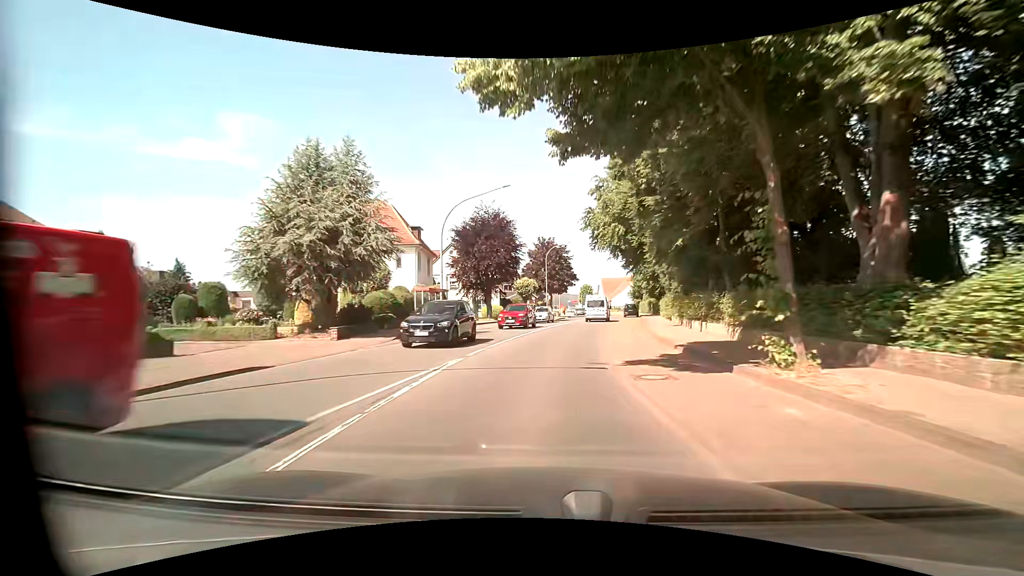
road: primary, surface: asphalt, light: Day
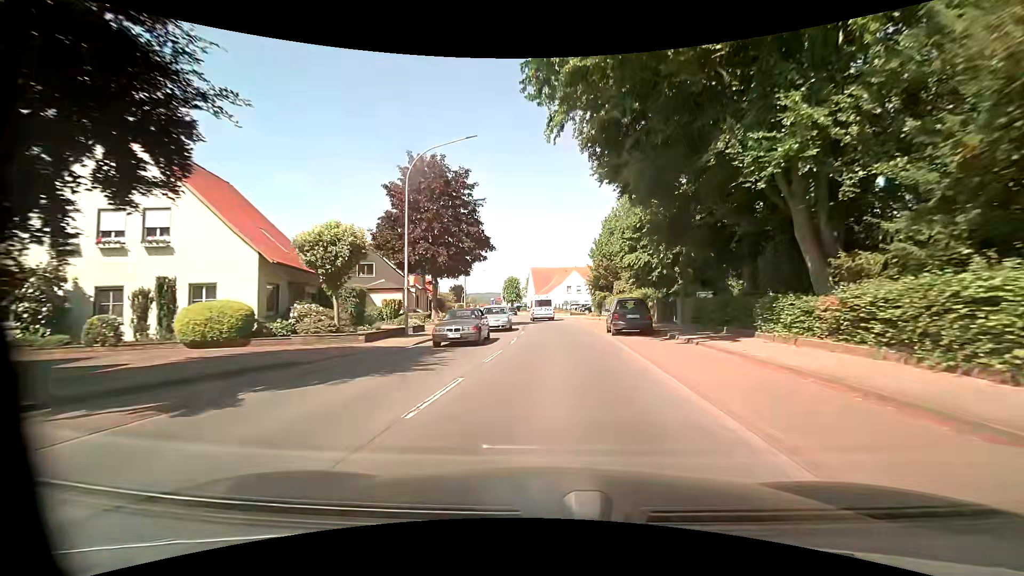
(+3.4, +39.7) m; +8°
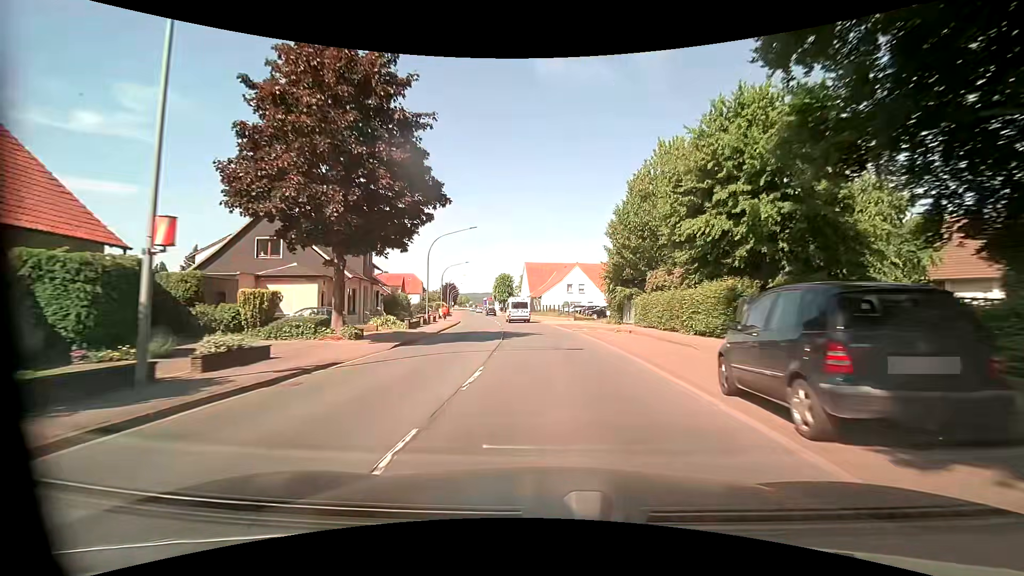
(+0.2, +15.9) m; +1°
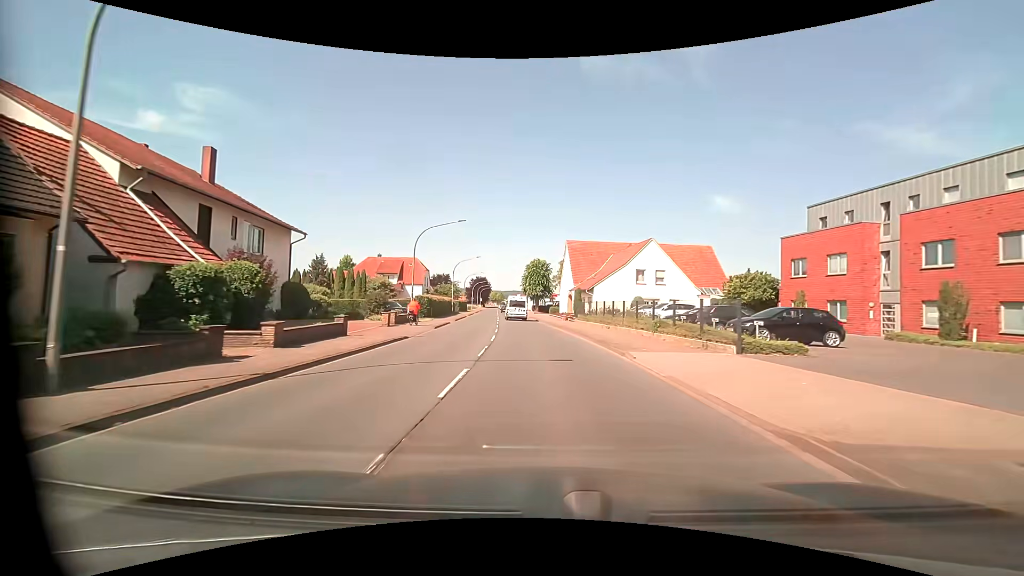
(-1.2, +31.7) m; -5°
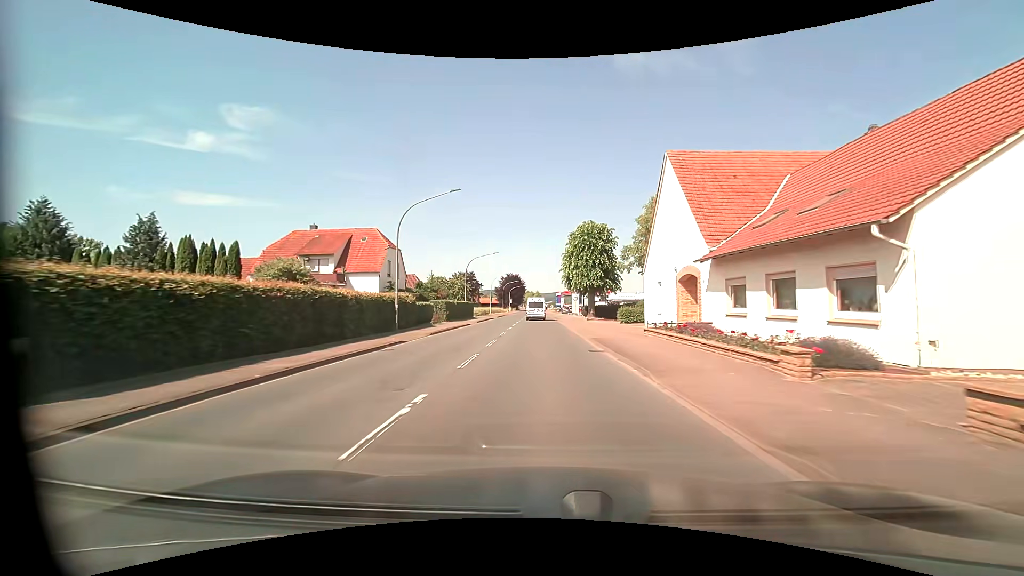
(-1.8, +39.7) m; -5°
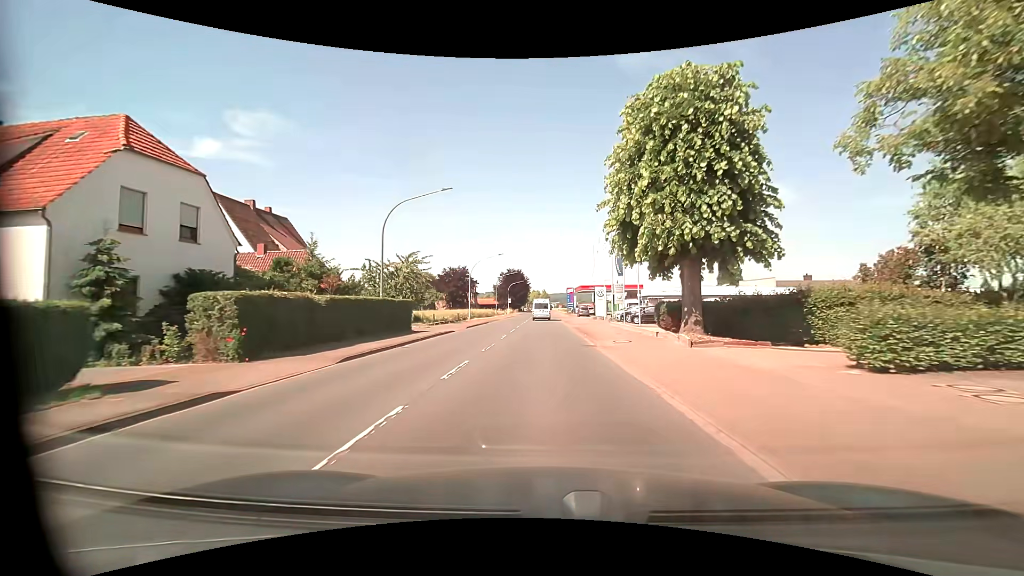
(-0.2, +31.9) m; 0°
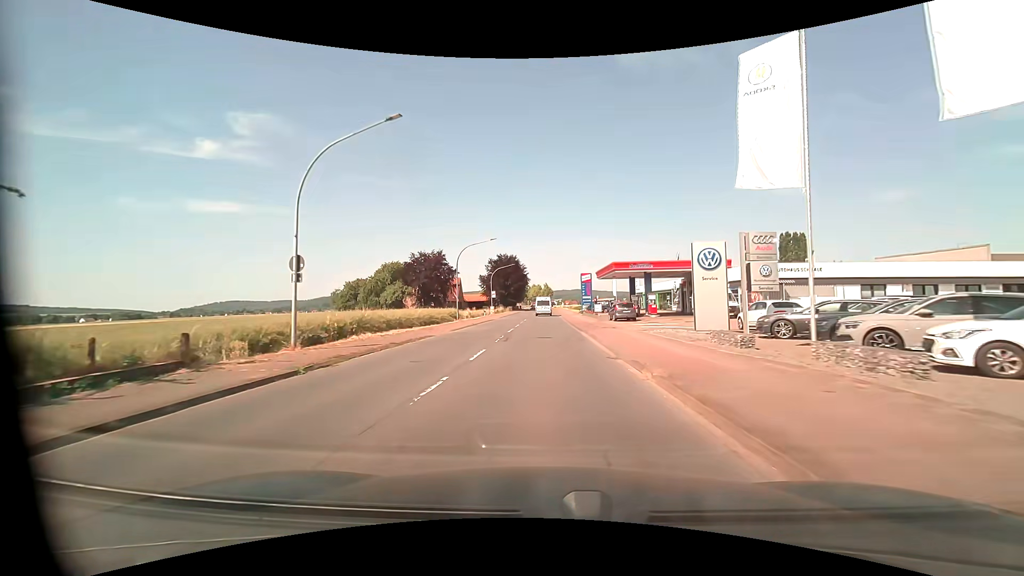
(-0.3, +39.7) m; 0°
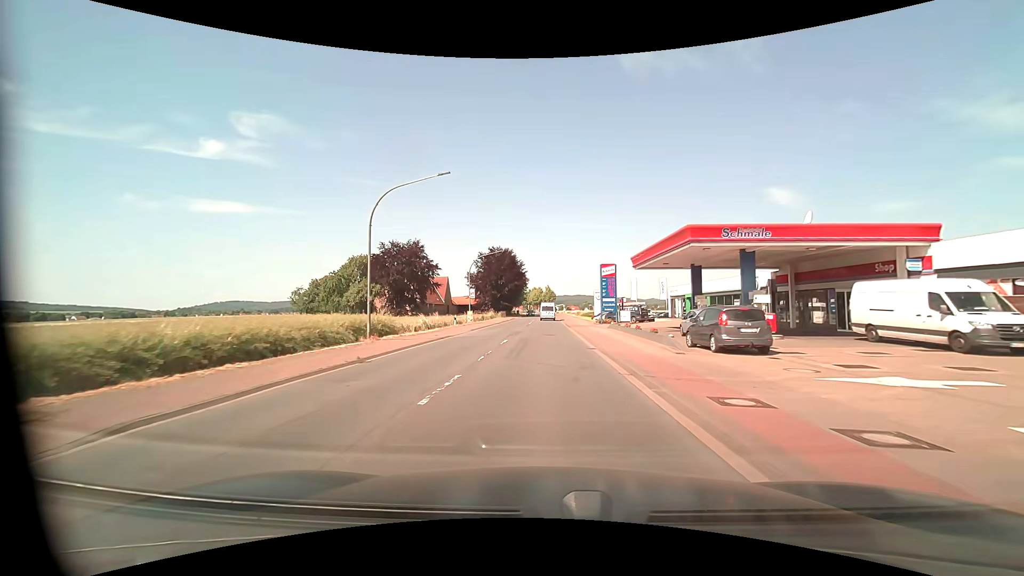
(-0.2, +23.8) m; 0°
(0, +10) (0, +20) (0, +30) (0, +40) (0, +50) (0, +60) (0, +70) (0, +80) (0, +90) (0, +100) m
